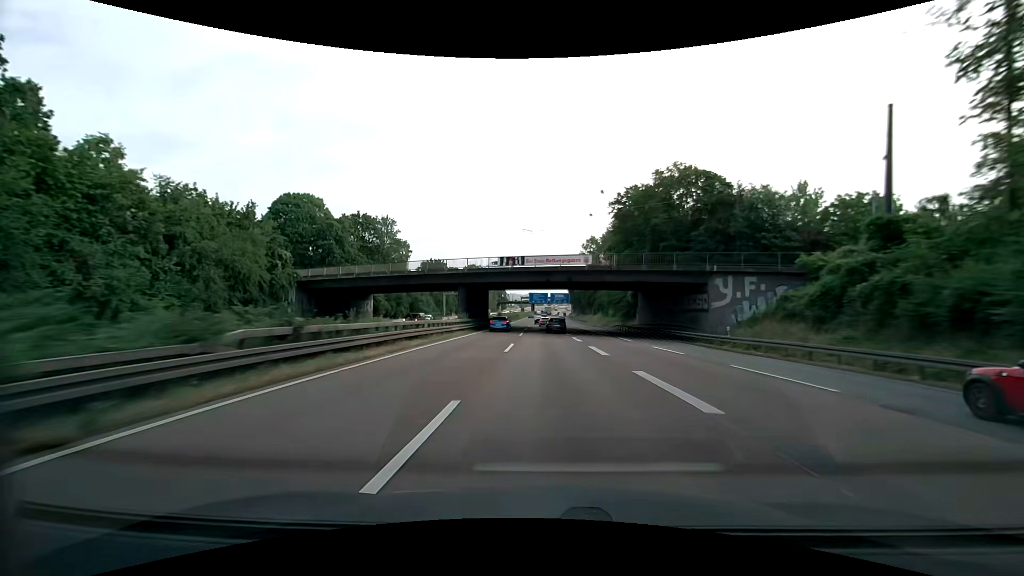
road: motorway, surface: asphalt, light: Day
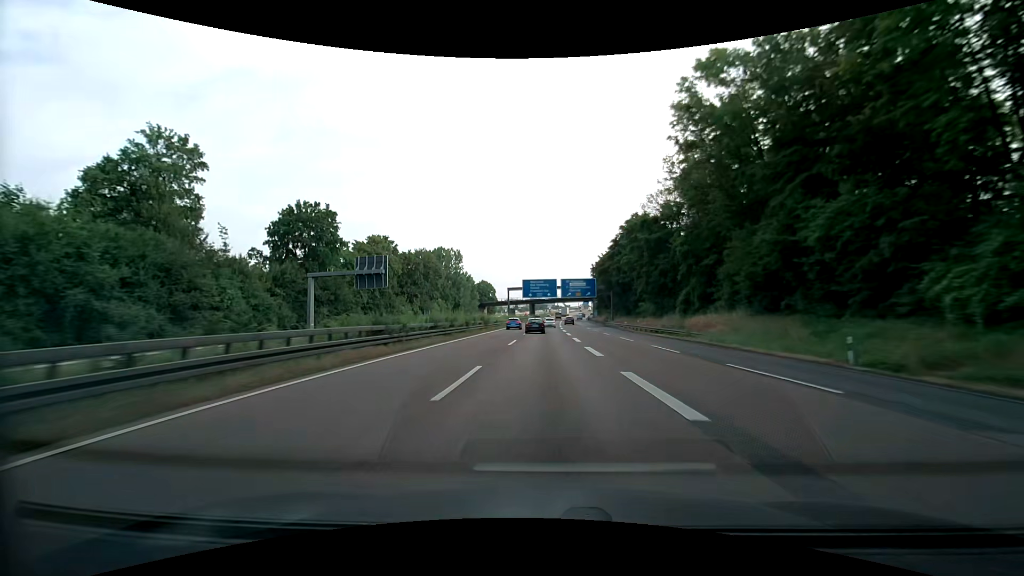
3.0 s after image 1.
(-0.3, +84.1) m; -1°
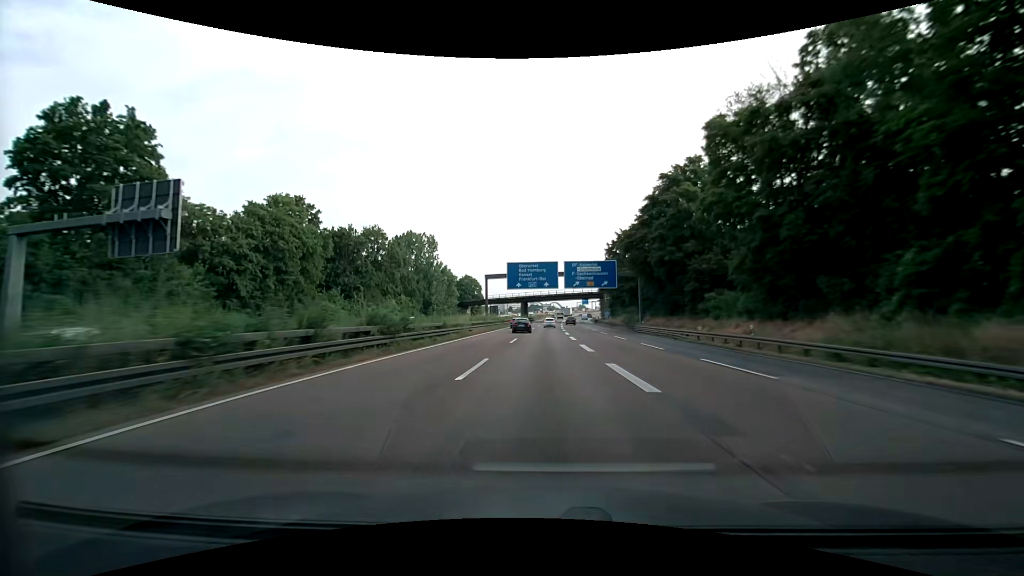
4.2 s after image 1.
(+0.2, +33.3) m; +1°
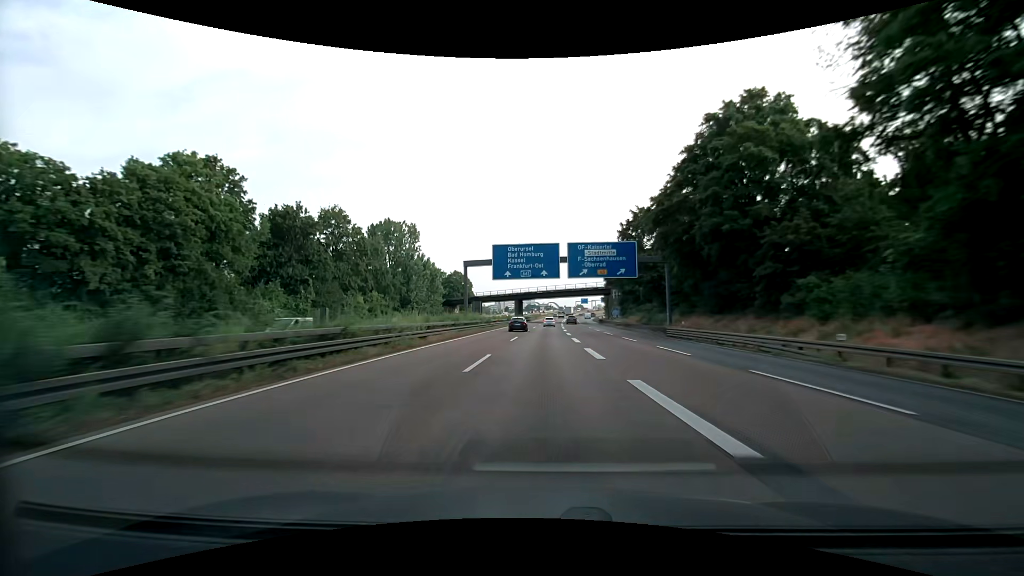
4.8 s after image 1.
(0.0, +16.5) m; +1°
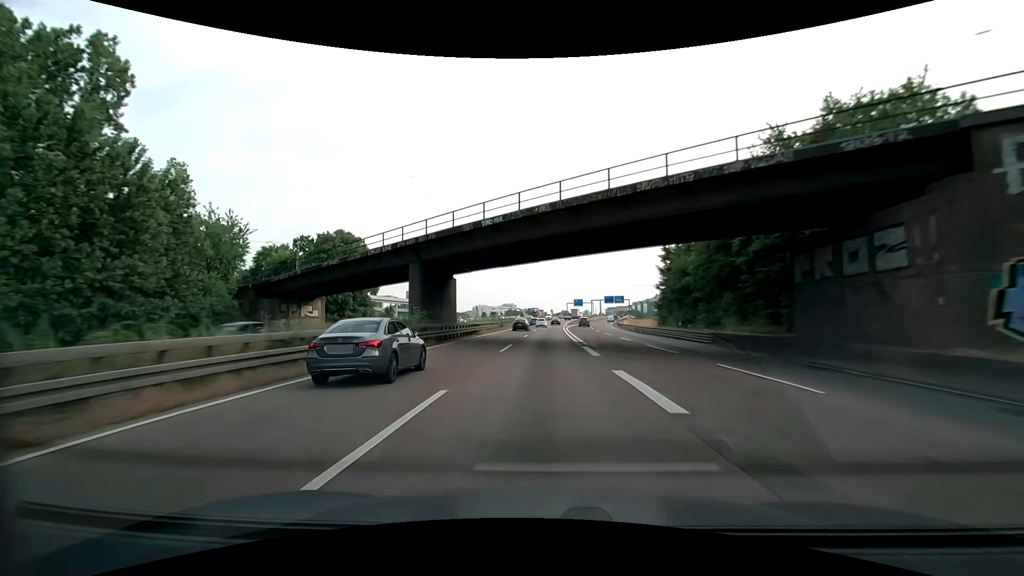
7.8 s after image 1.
(+0.7, +81.2) m; +2°
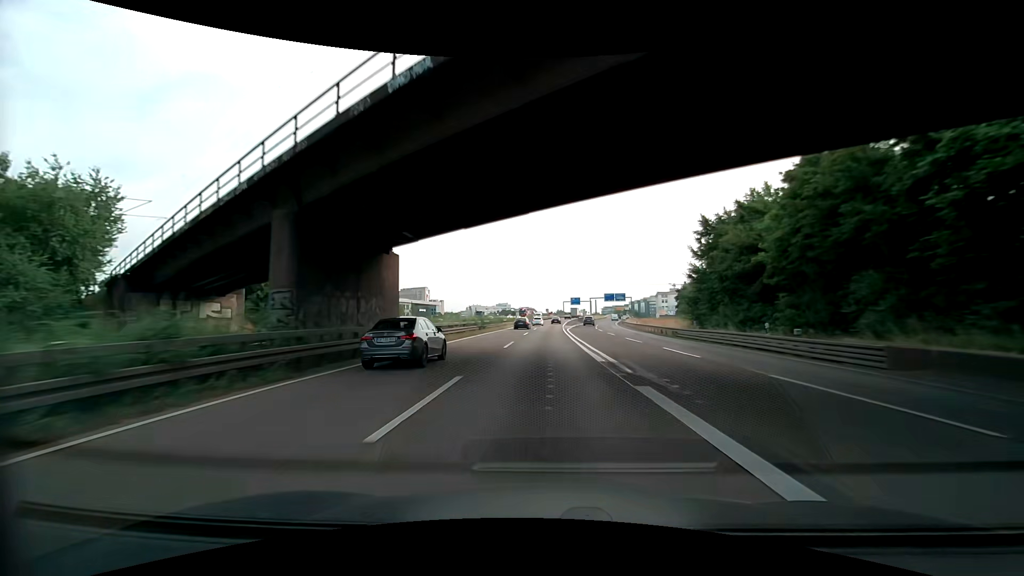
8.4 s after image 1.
(+0.1, +15.9) m; 0°
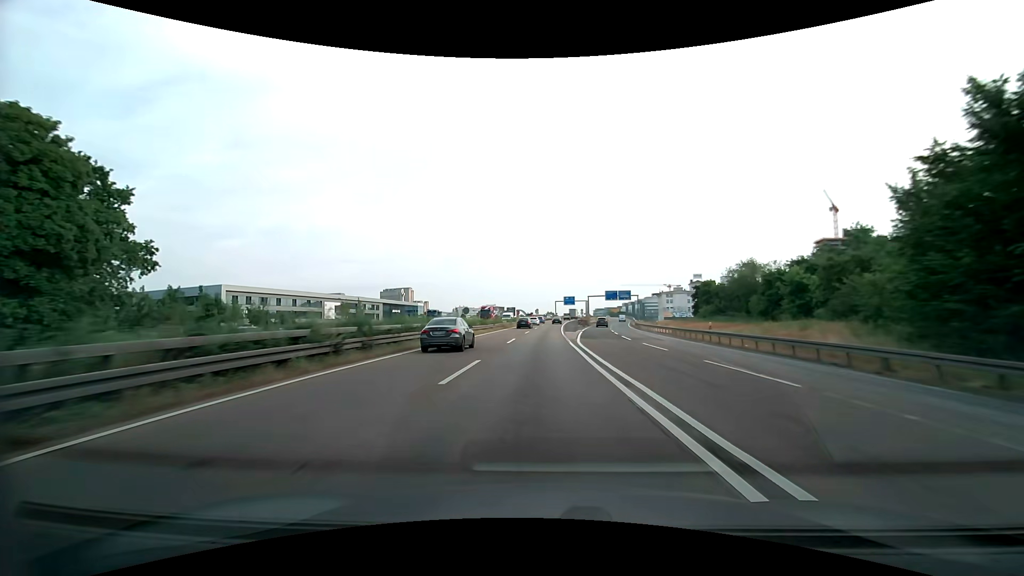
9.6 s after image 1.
(+0.3, +31.5) m; +2°
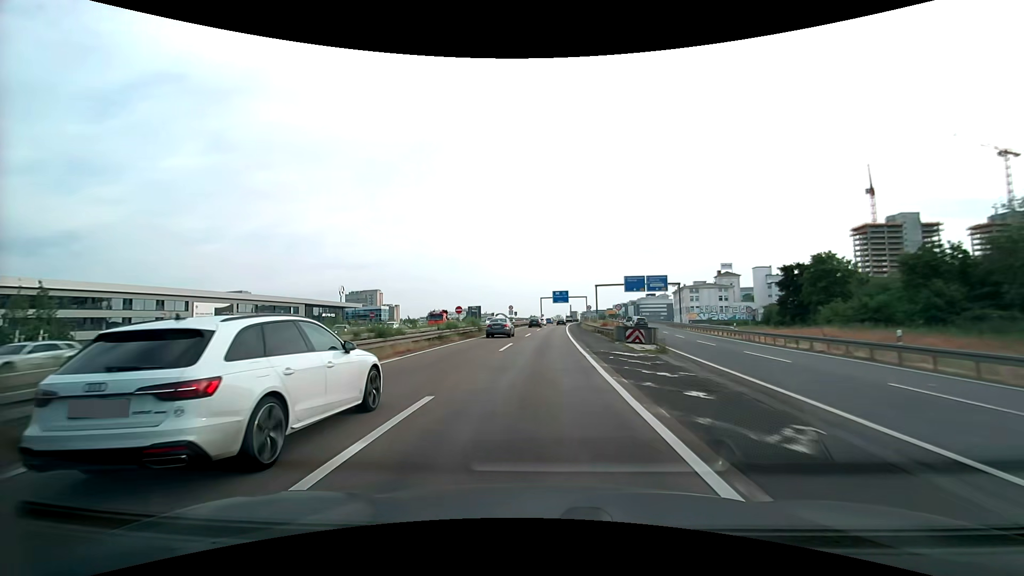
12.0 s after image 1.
(+1.0, +61.3) m; +2°
(0, +10) (0, +20) (0, +30) (+1, +40) (+1, +50) (+1, +60) (+2, +70) (+2, +80) (+3, +90) (+3, +100) m
